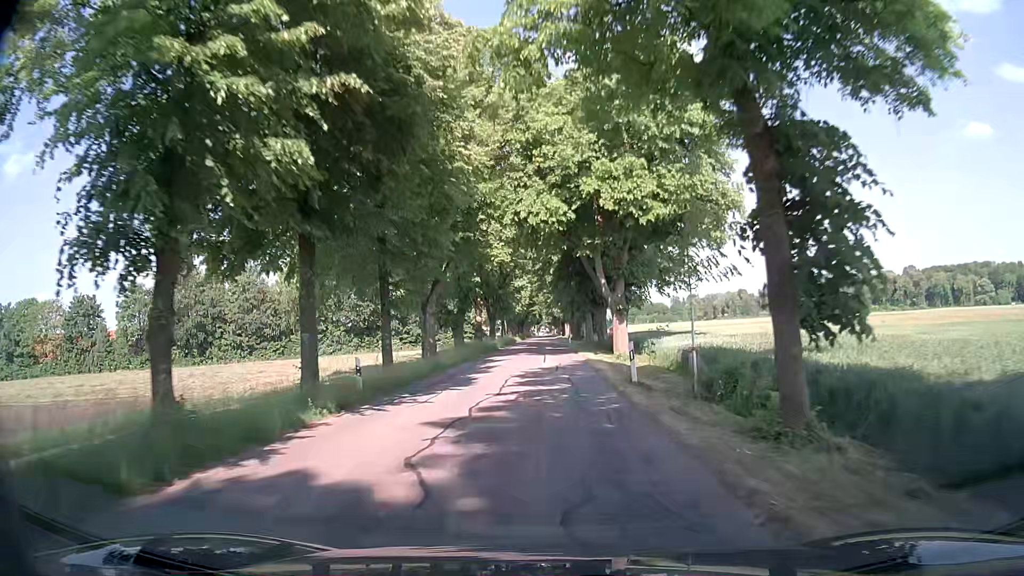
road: tertiary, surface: asphalt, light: Day
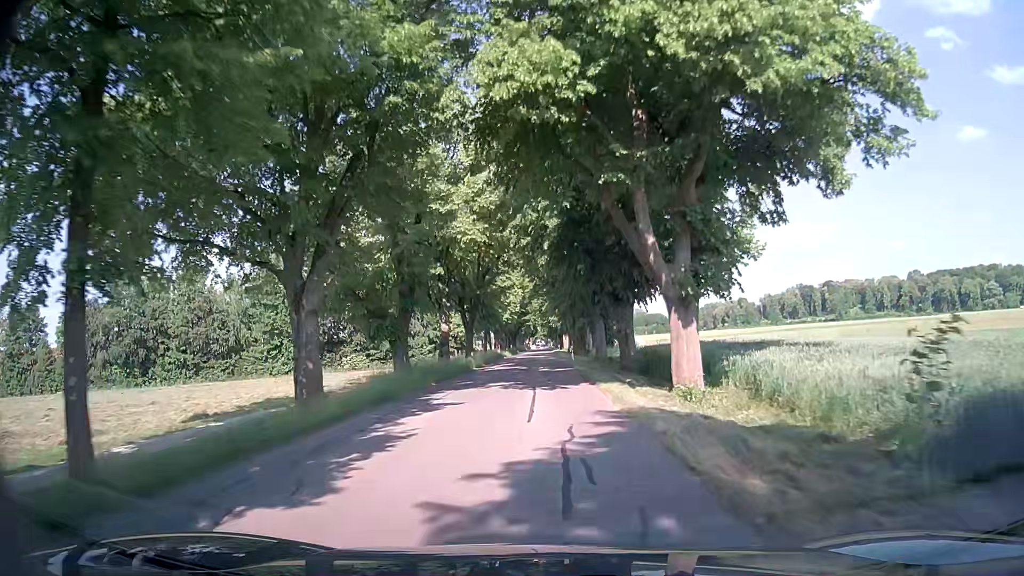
(-0.1, +16.6) m; -1°
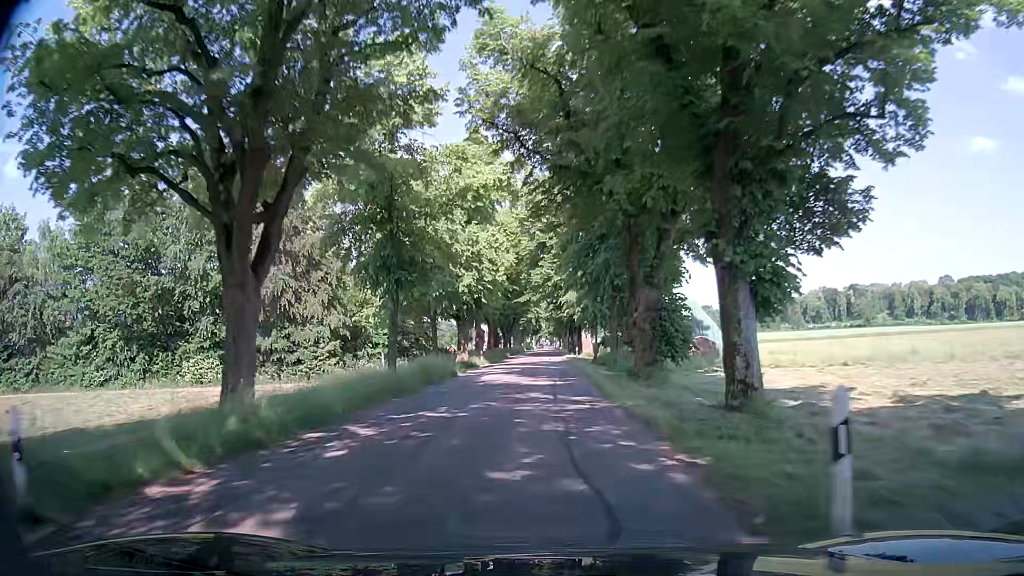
(+0.1, +40.6) m; 0°
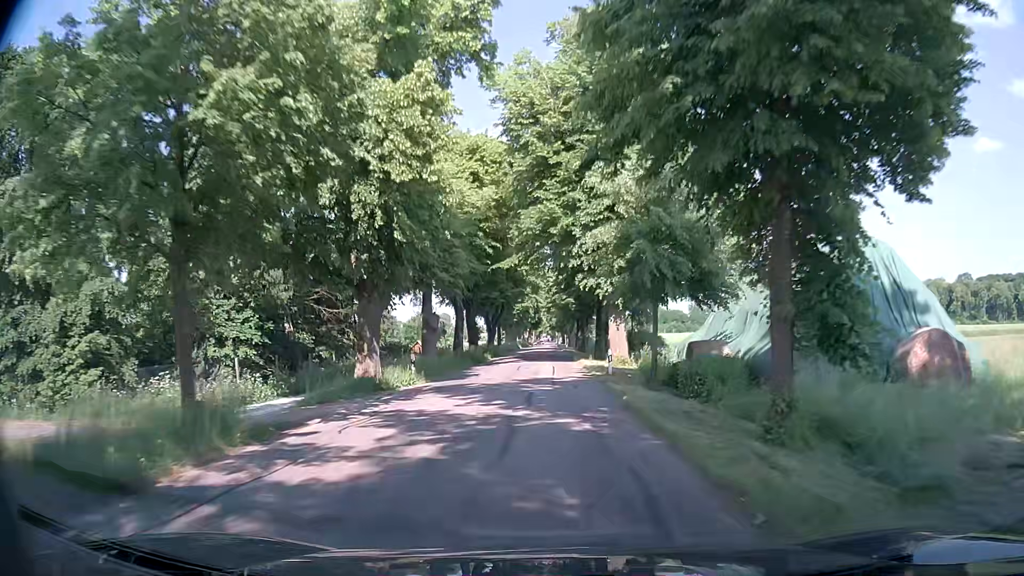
(-0.1, +25.7) m; 0°
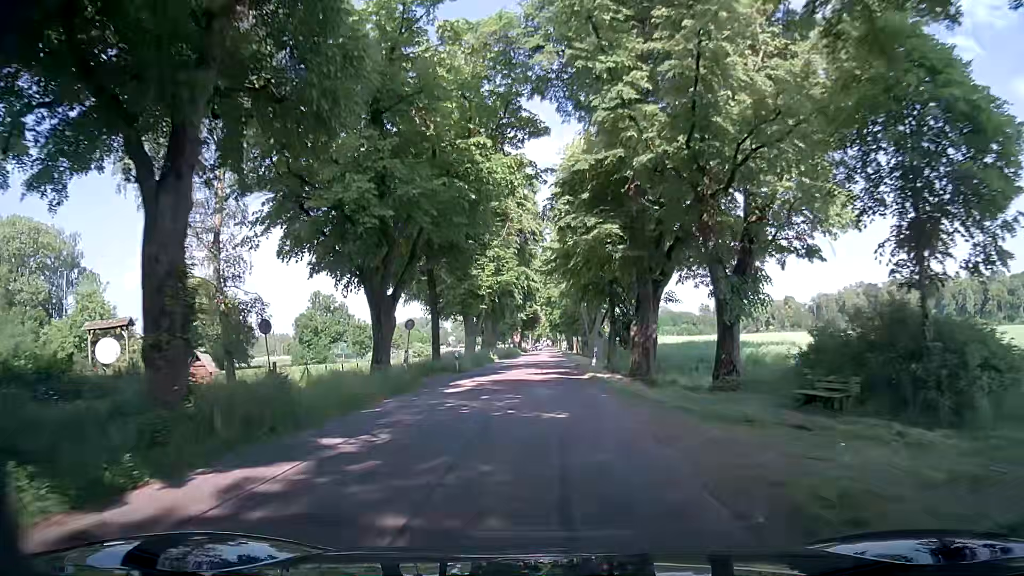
(+0.4, +45.1) m; -1°
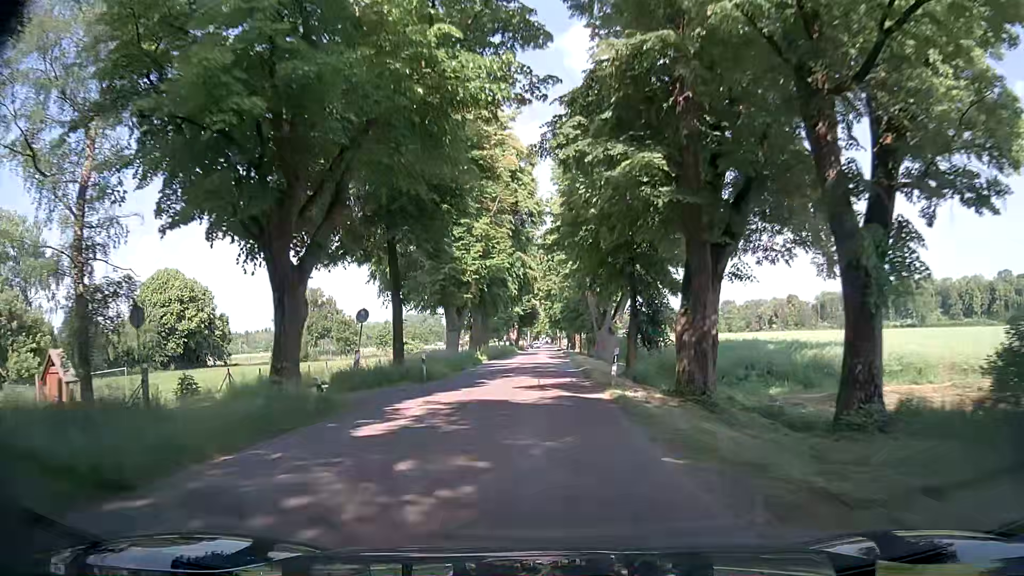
(+0.2, +9.0) m; +2°
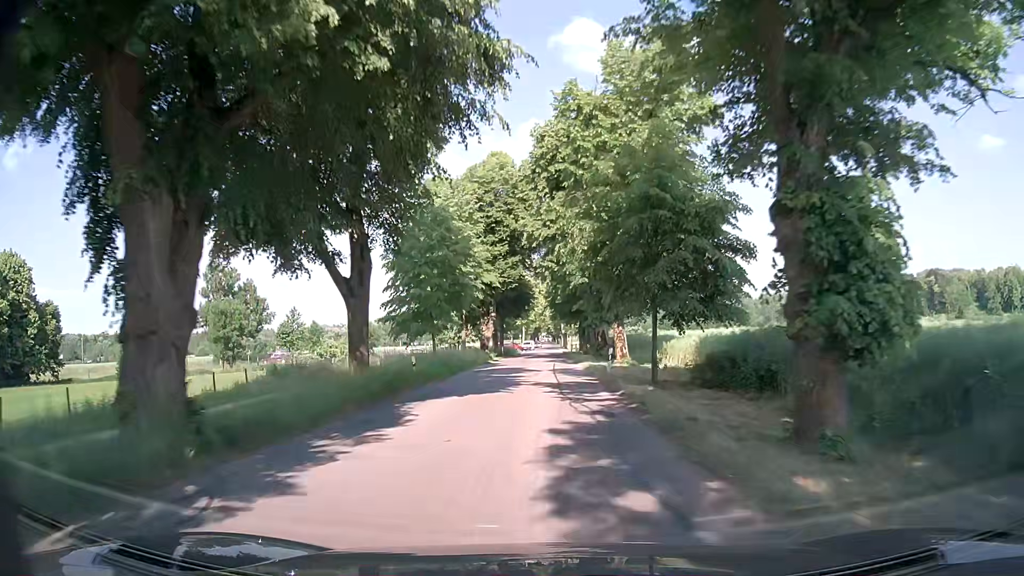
(-0.5, +44.1) m; -1°
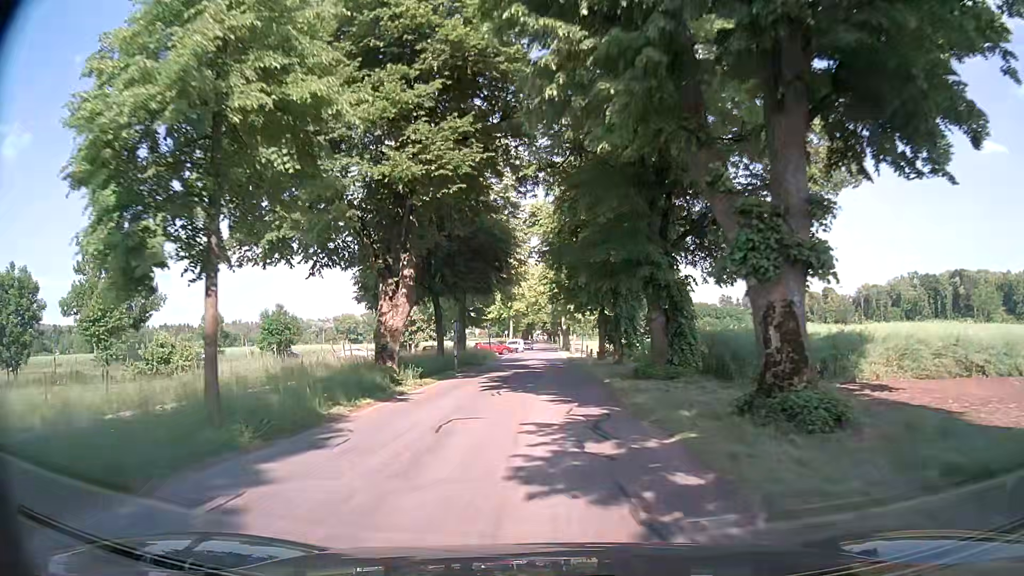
(0.0, +34.3) m; 0°
(0, +10) (0, +20) (0, +30) (0, +40) (+1, +50) (+1, +60) (+1, +70) (+1, +80) (+1, +90) (+1, +100) m
